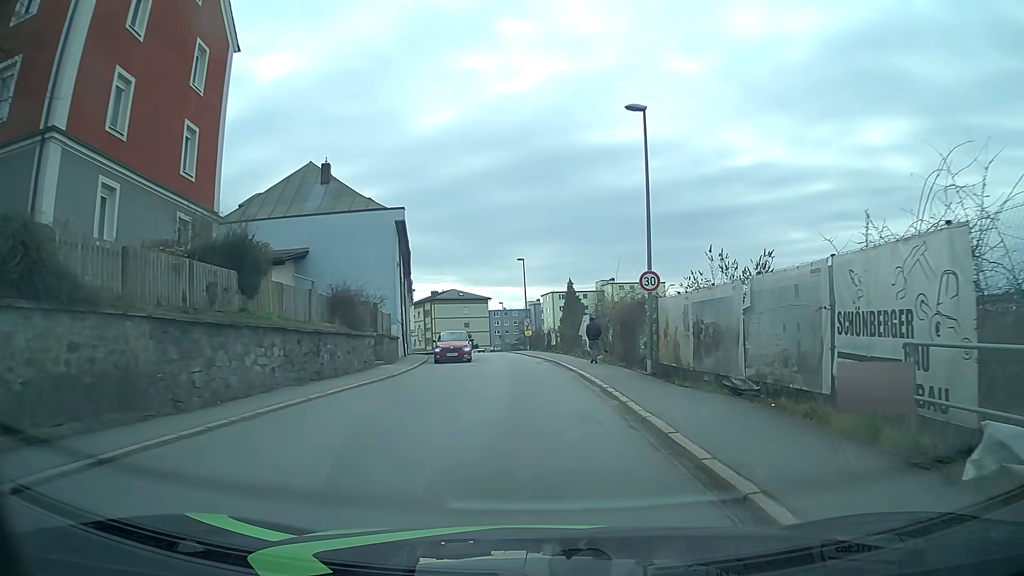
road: tertiary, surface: asphalt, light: Day
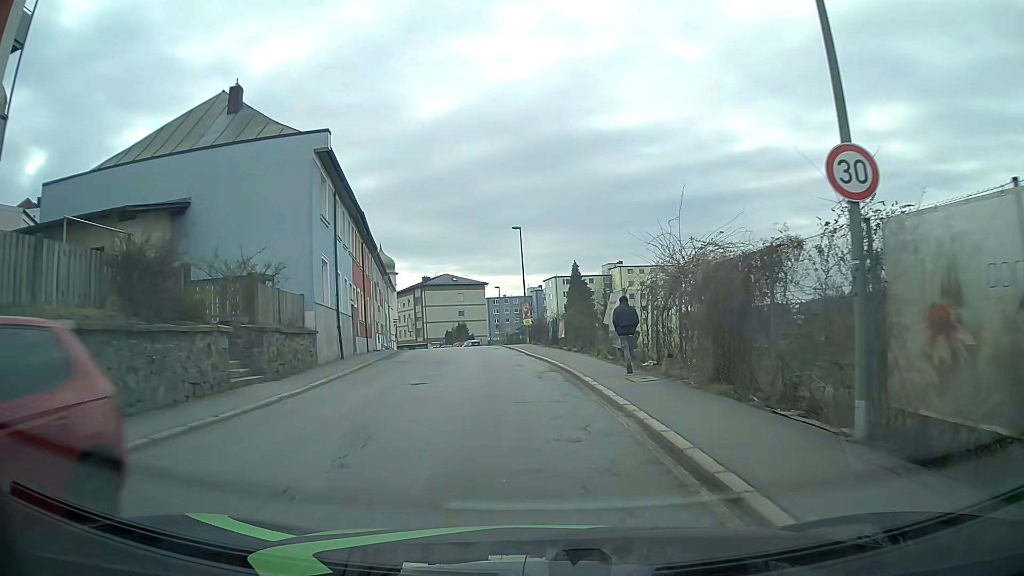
(+0.2, +12.8) m; 0°
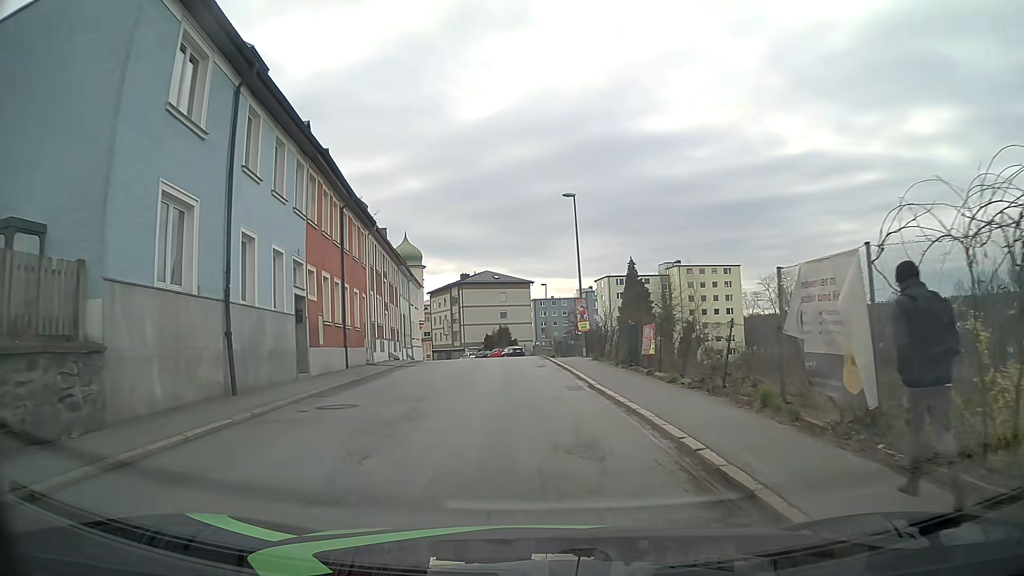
(-0.6, +13.1) m; -4°
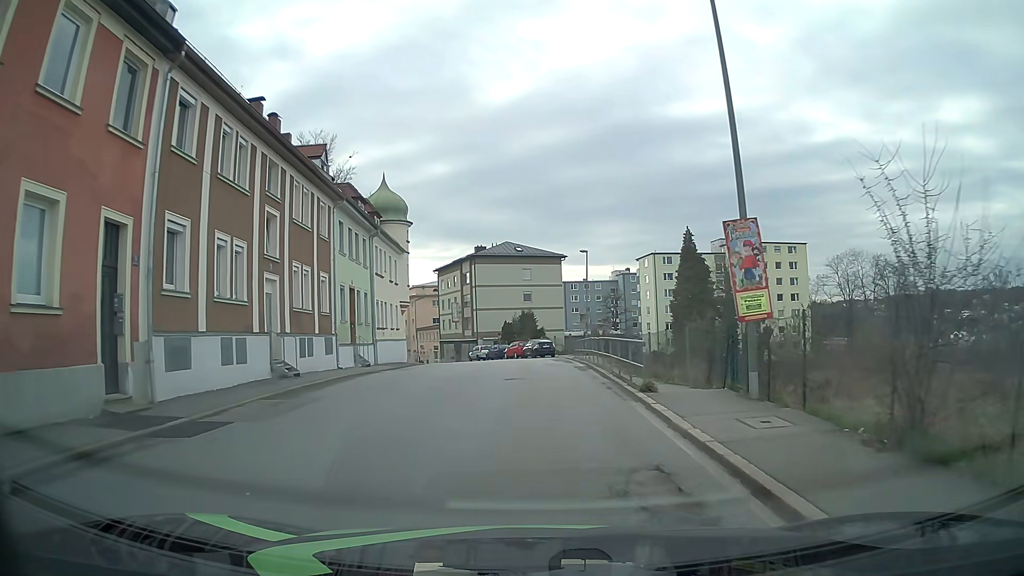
(-0.8, +22.3) m; -3°
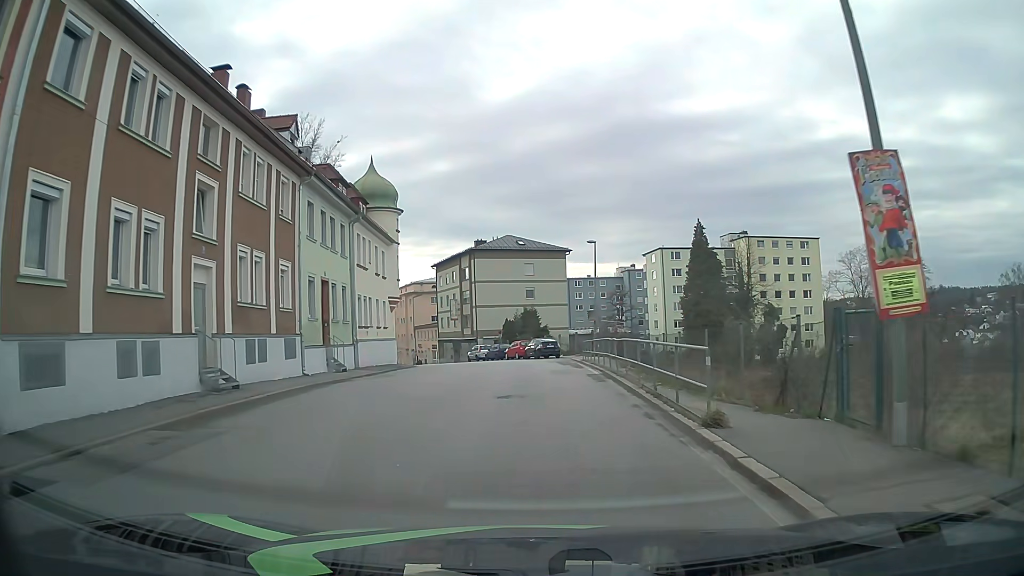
(0.0, +4.6) m; -1°
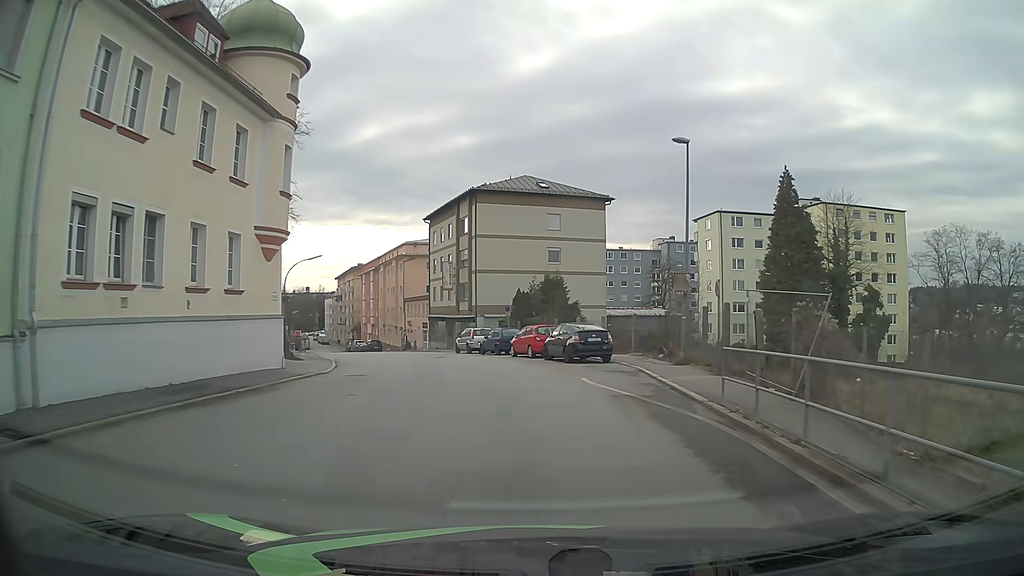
(0.0, +23.0) m; -1°
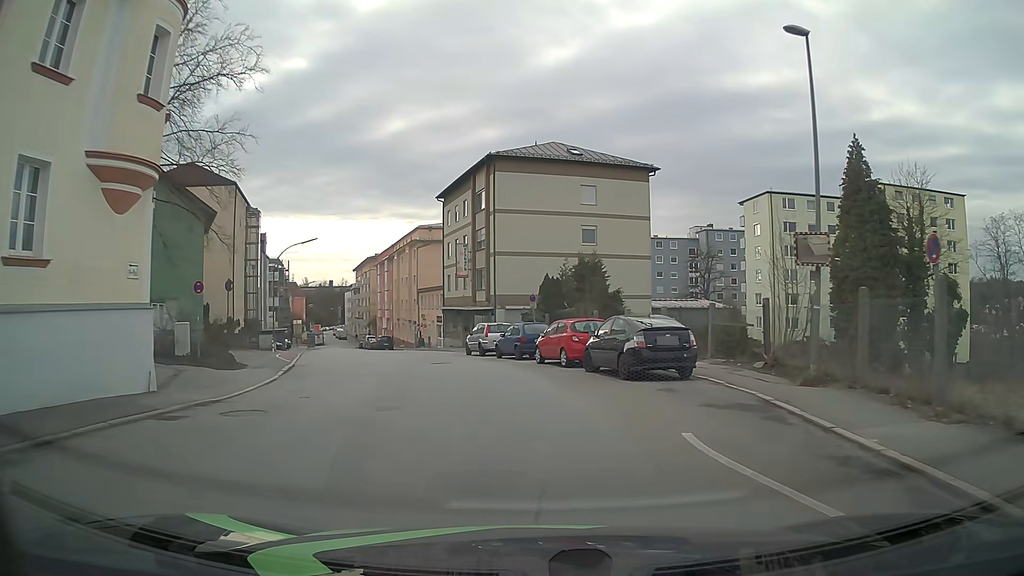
(-0.1, +9.4) m; -3°
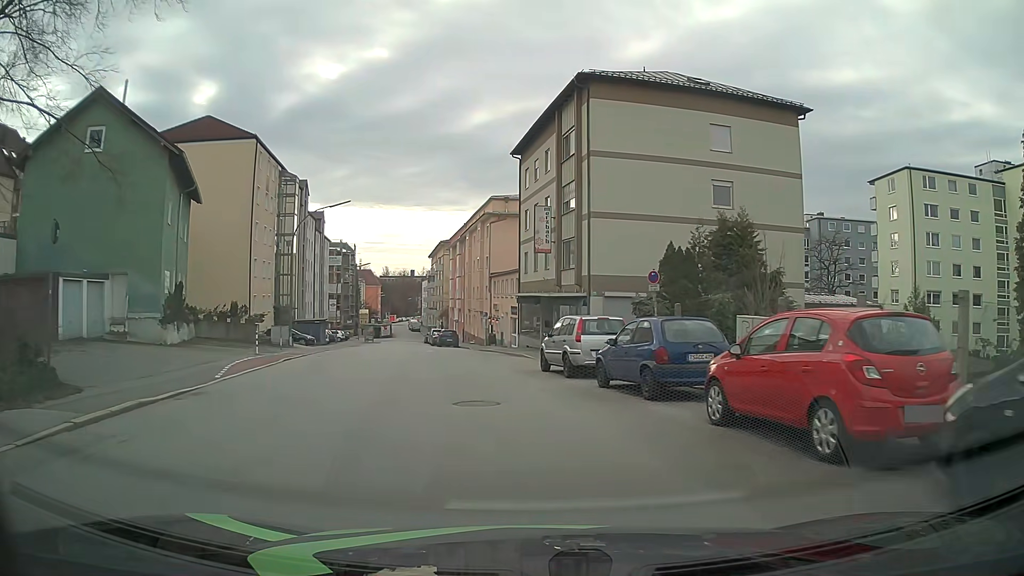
(-0.8, +14.0) m; -7°
(-1, +10) (-2, +20) (-4, +30) (-6, +39) (-8, +49) (-10, +59) (-12, +69) (-15, +79) (-16, +88) (-18, +98) m
